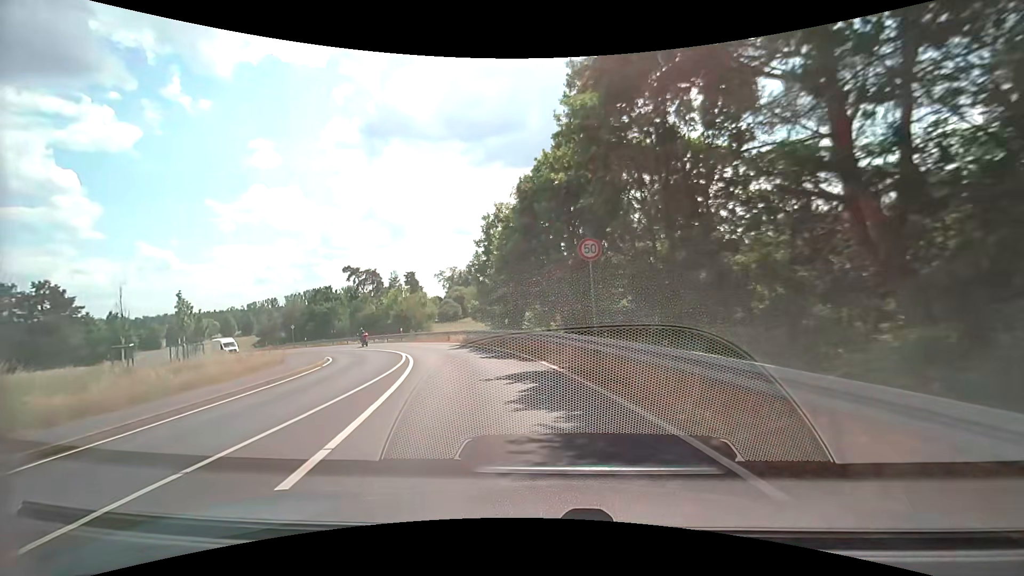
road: secondary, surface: asphalt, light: Day
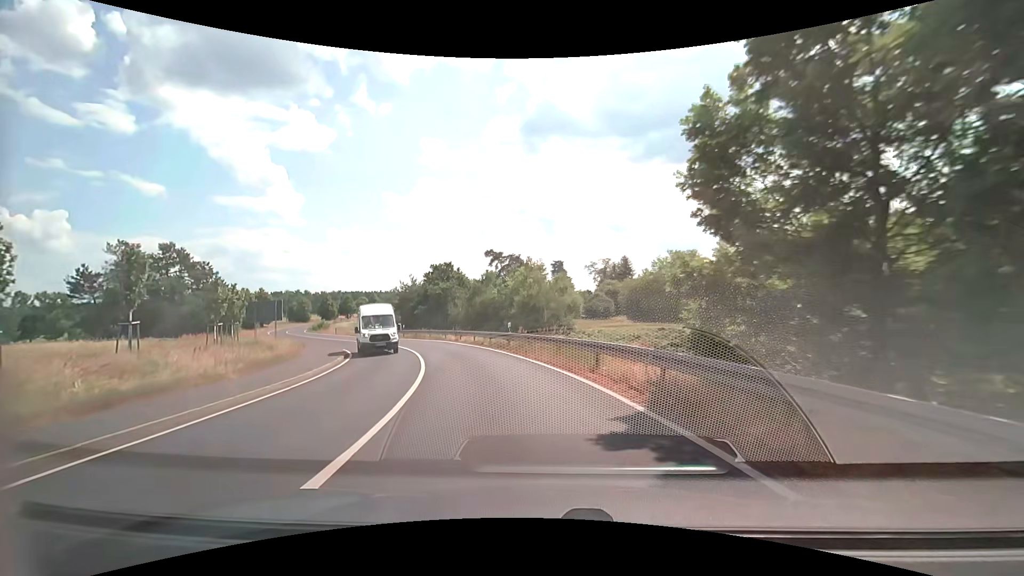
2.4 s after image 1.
(-3.5, +22.6) m; -16°
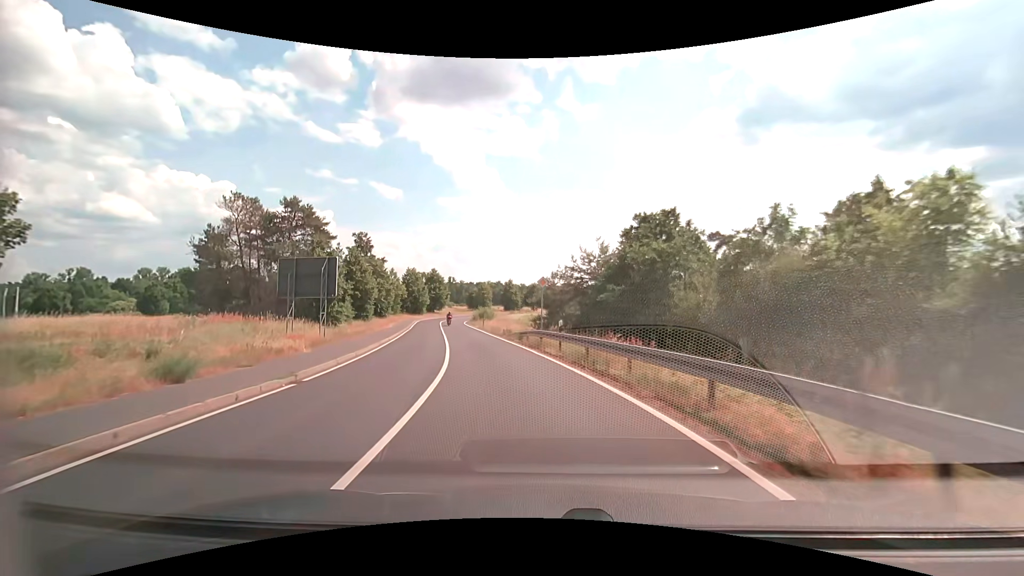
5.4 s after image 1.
(-6.6, +31.9) m; -23°
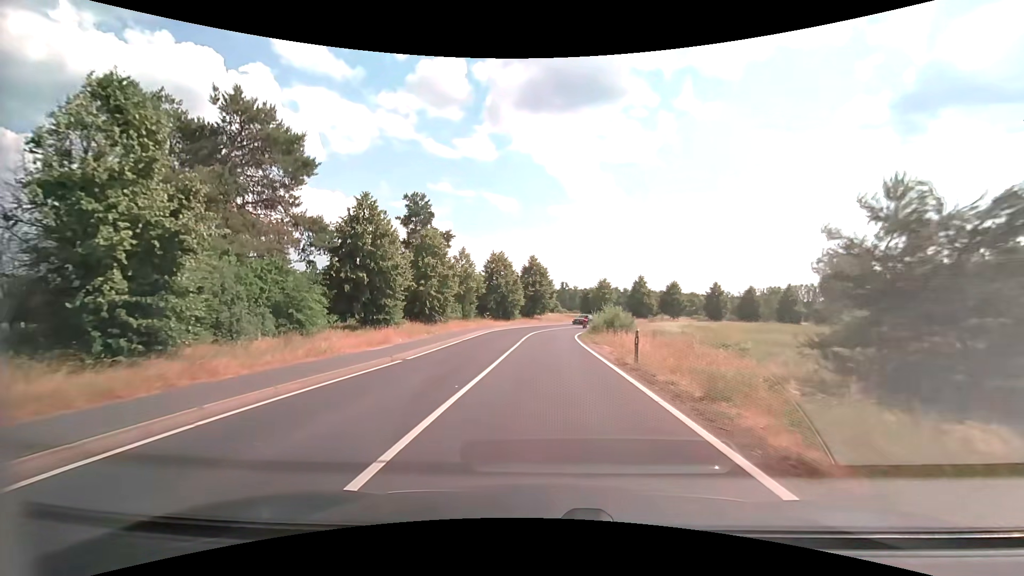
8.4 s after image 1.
(-5.0, +36.0) m; -13°
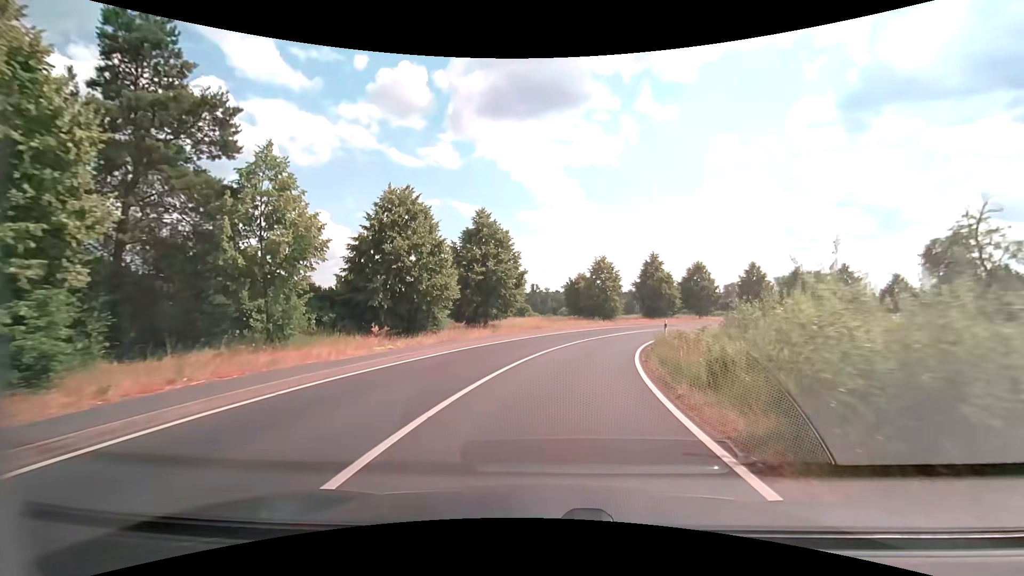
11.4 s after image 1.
(+0.7, +38.1) m; +3°
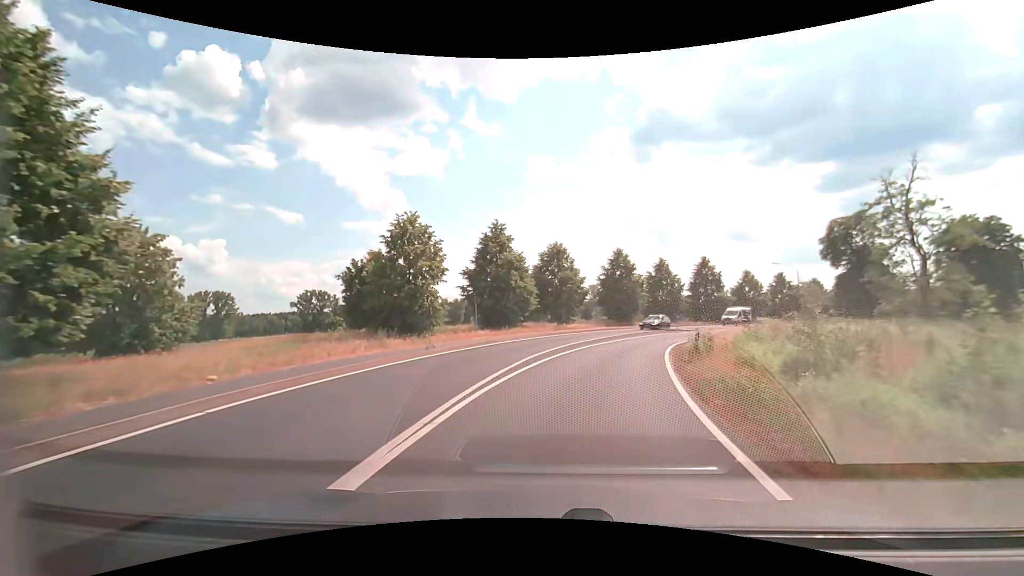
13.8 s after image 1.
(+4.0, +29.9) m; +19°
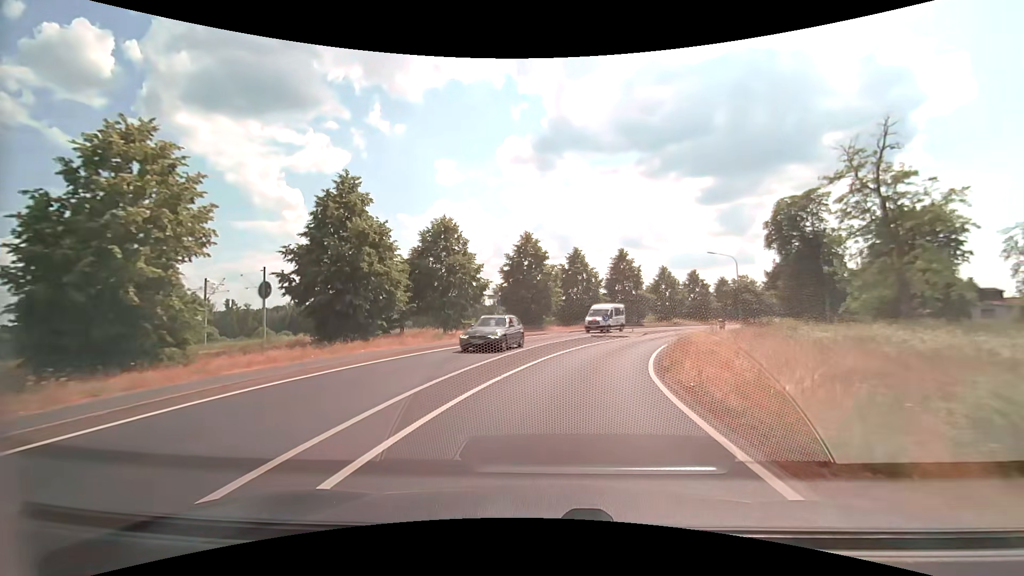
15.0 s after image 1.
(+1.6, +14.7) m; +11°
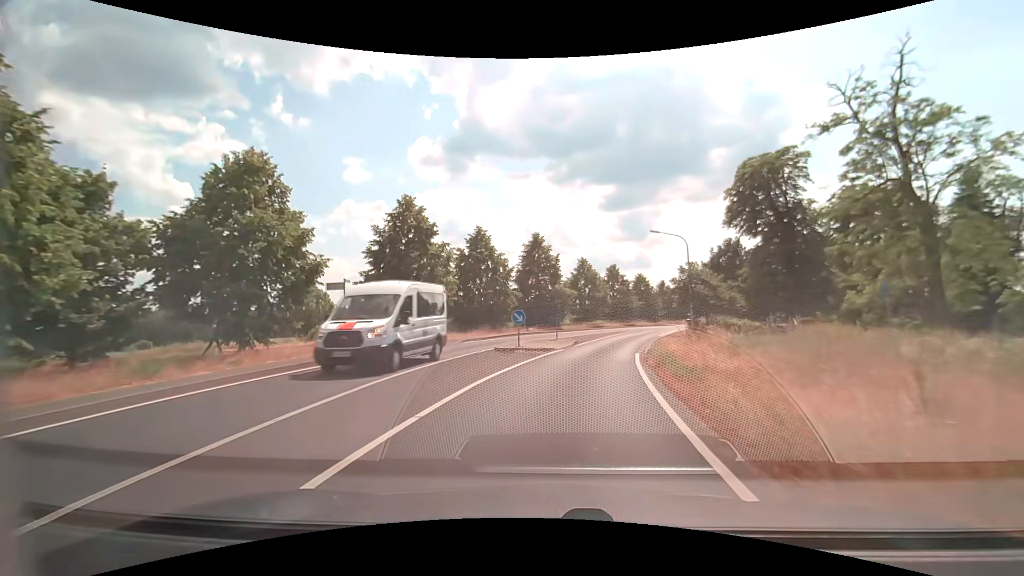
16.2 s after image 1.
(+1.4, +14.5) m; +10°
(+1, +10) (+2, +20) (+4, +30) (+7, +39) (+10, +49) (+14, +58) (+18, +67) (+22, +76) (+26, +86) (+30, +95) m
